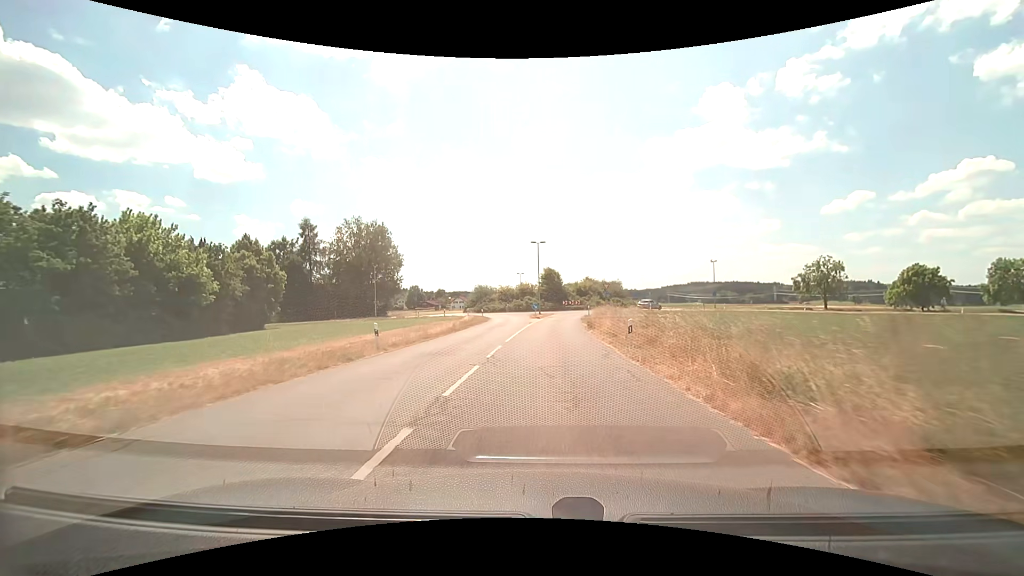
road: tertiary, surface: asphalt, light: Day
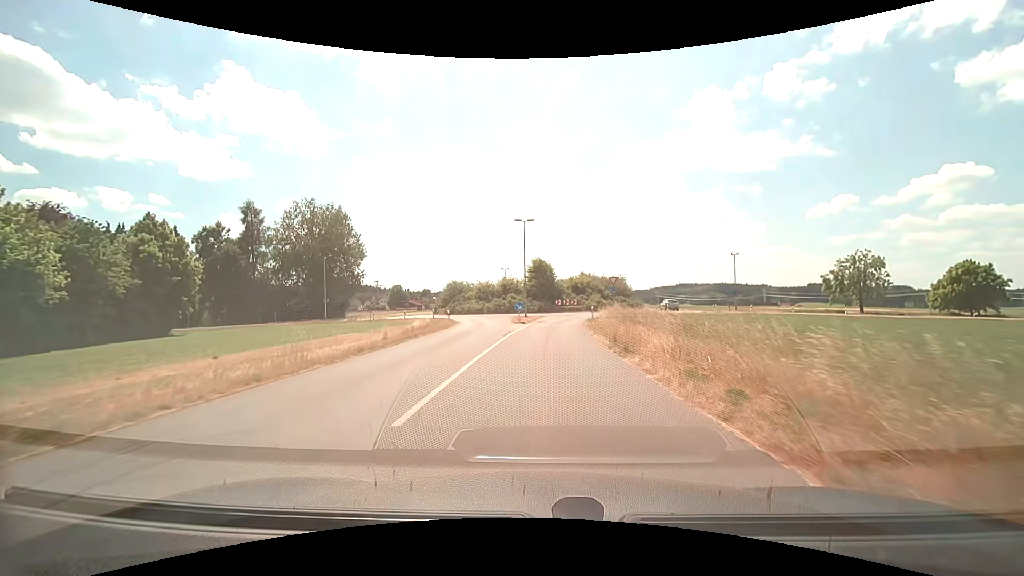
(+0.2, +13.8) m; +1°
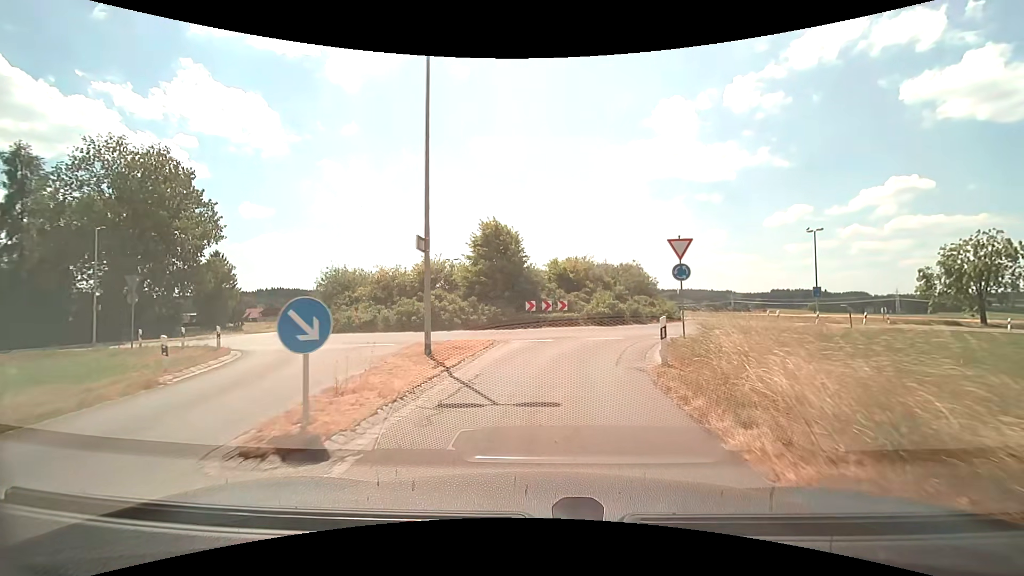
(+0.7, +27.6) m; +4°
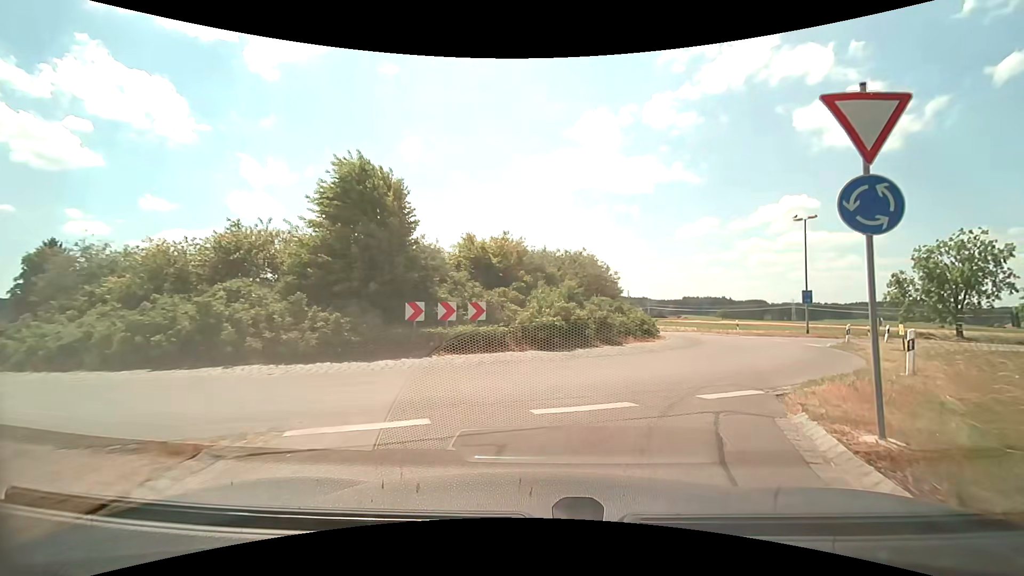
(+0.6, +12.4) m; +8°
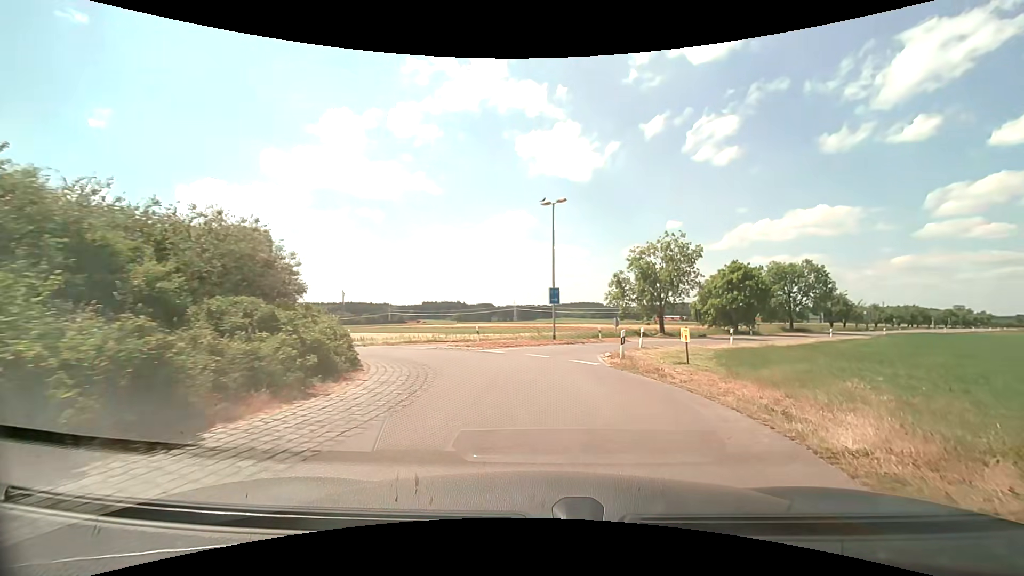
(+2.5, +10.2) m; +29°
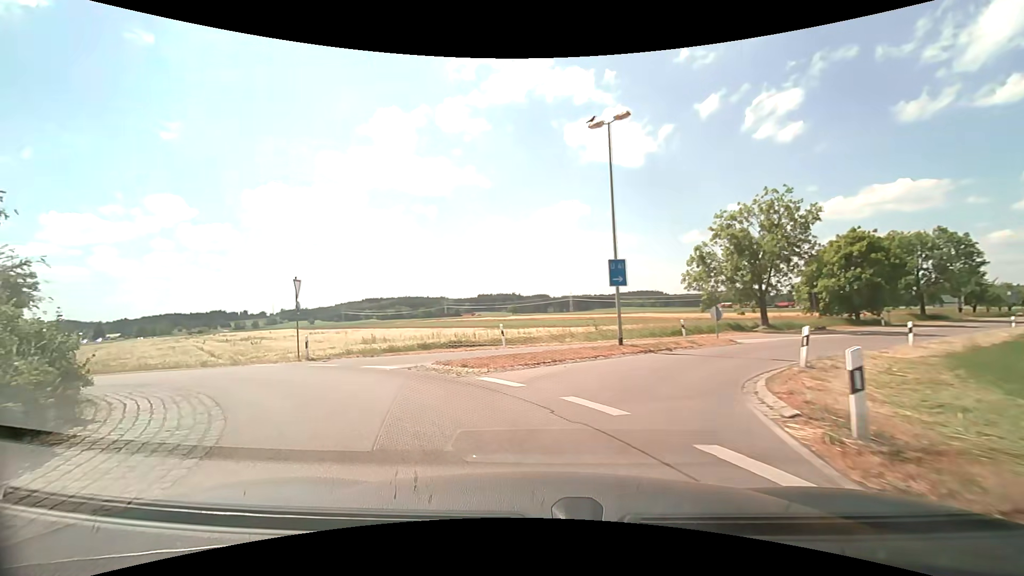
(+0.5, +10.6) m; -5°
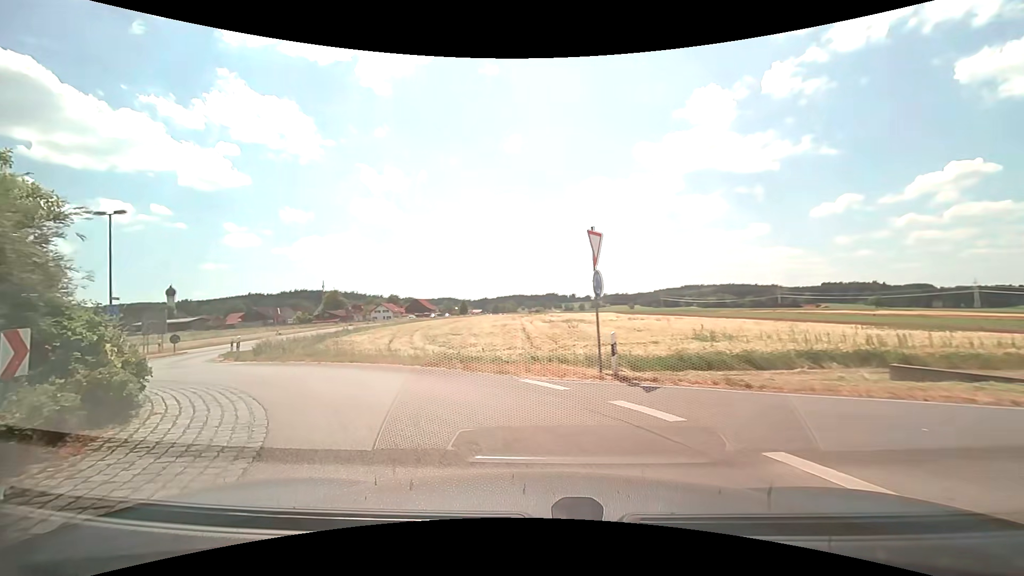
(-3.0, +9.5) m; -35°
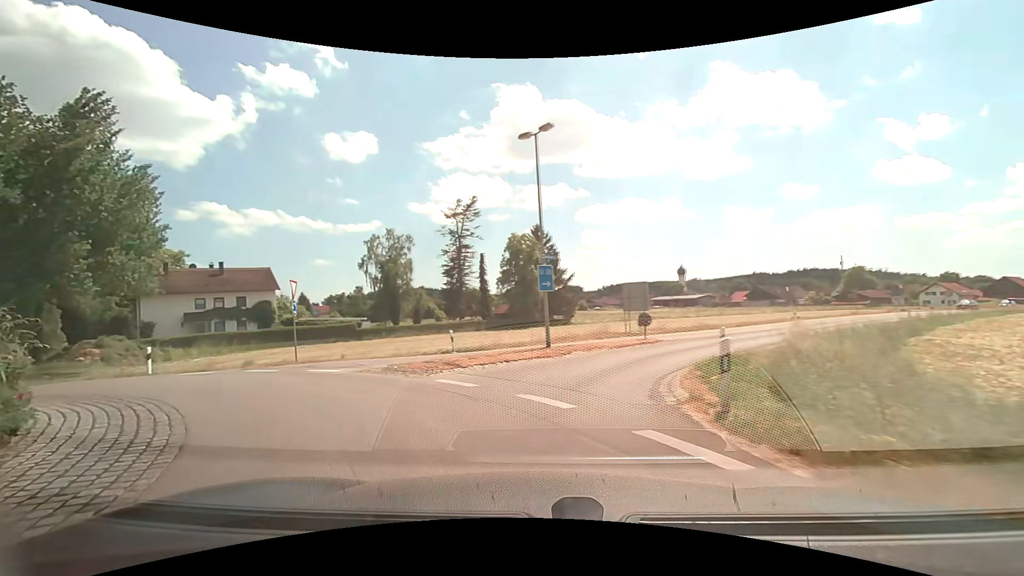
(-7.1, +15.1) m; -53°
